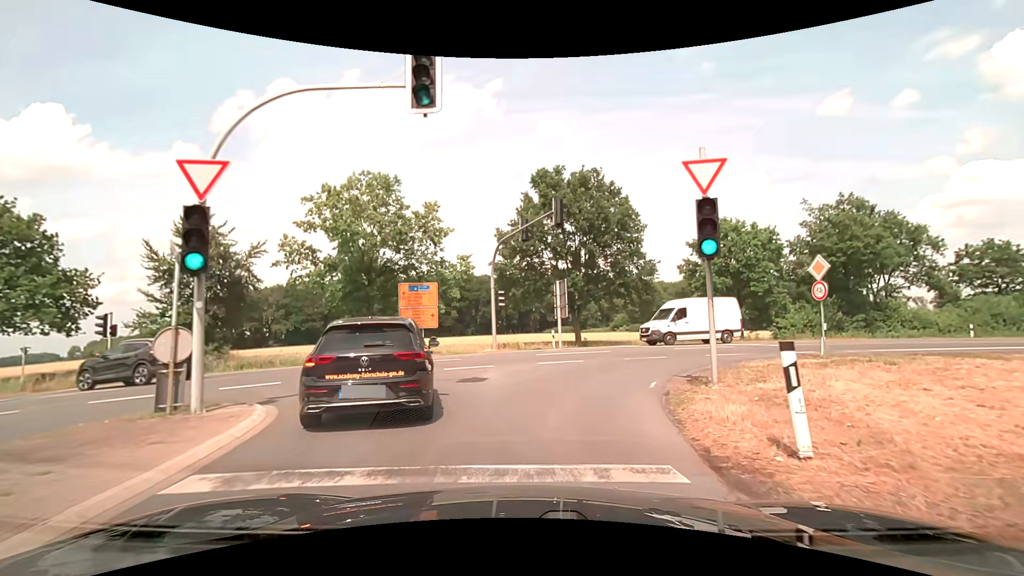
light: Day
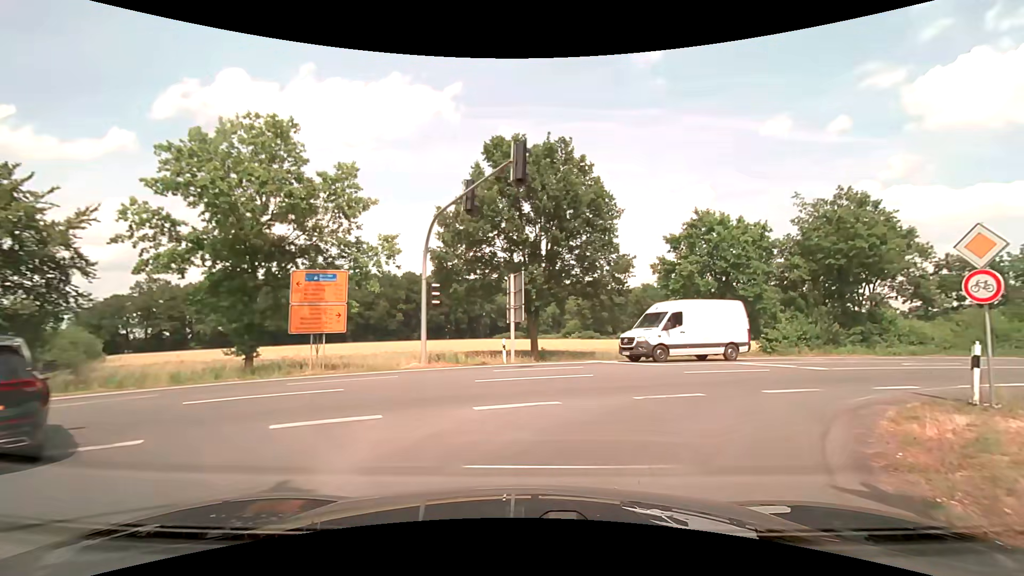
(+0.1, +7.8) m; +4°
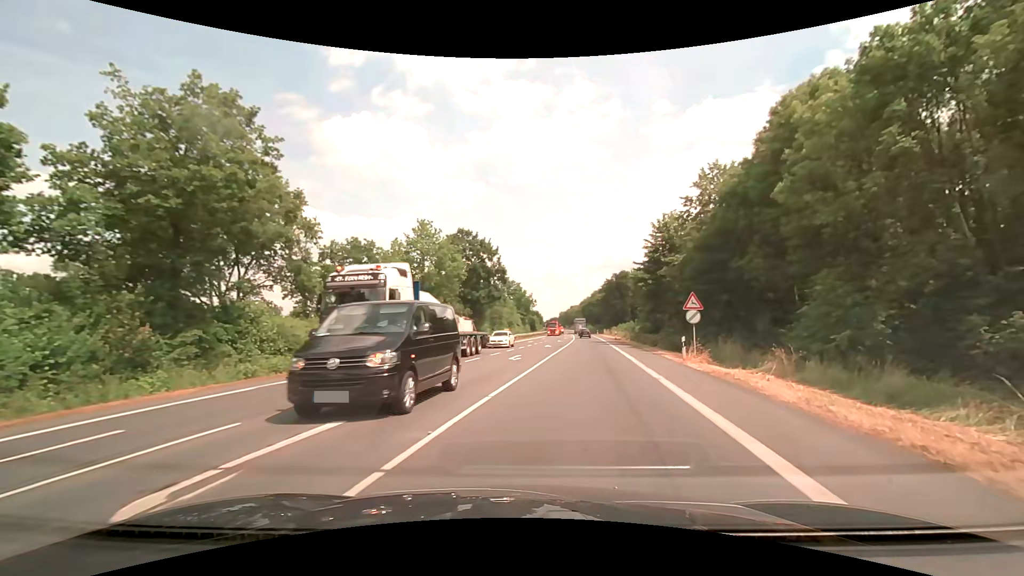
(+11.4, +16.9) m; +61°
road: primary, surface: asphalt
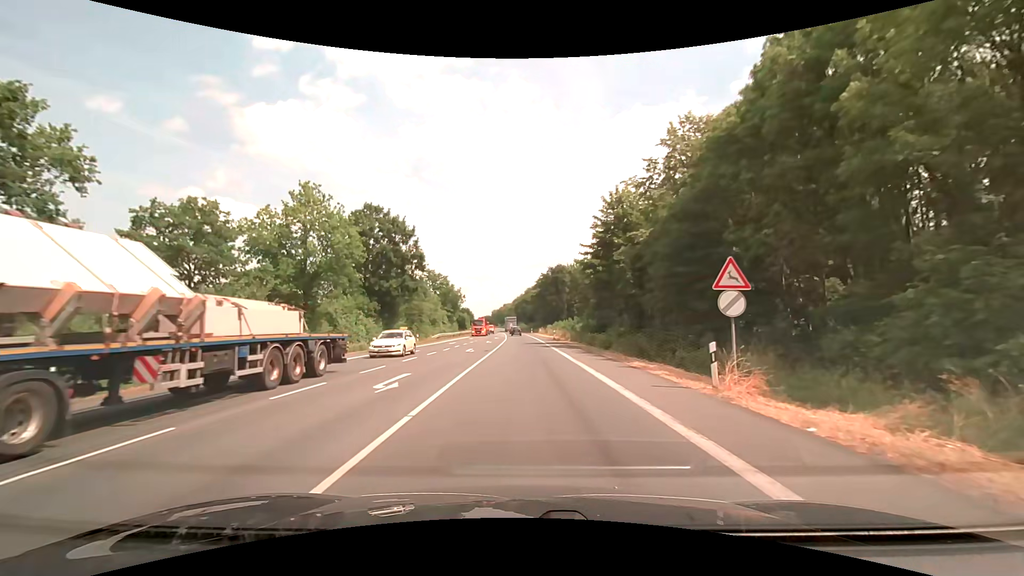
(+1.1, +11.9) m; +8°
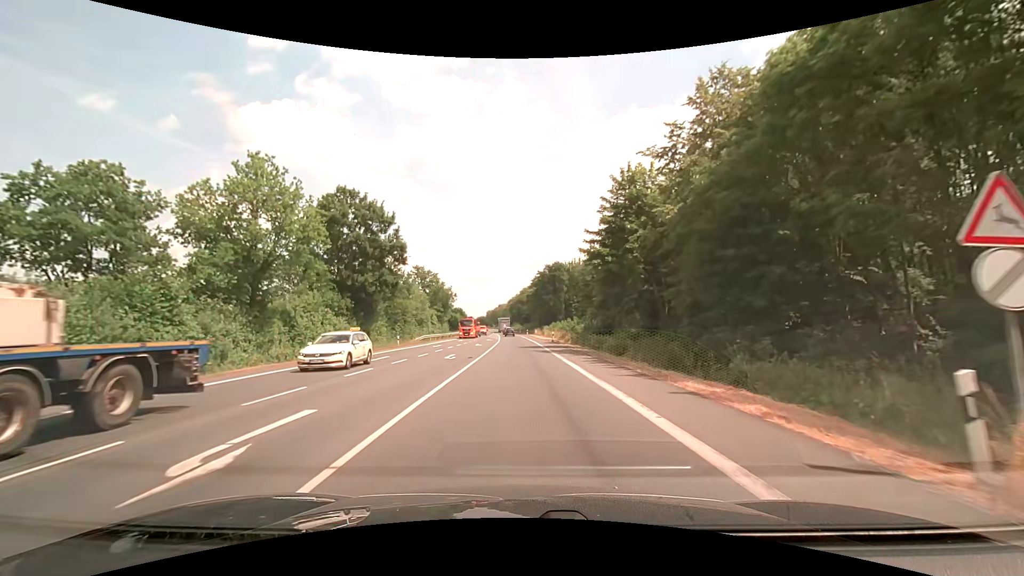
(0.0, +6.9) m; 0°
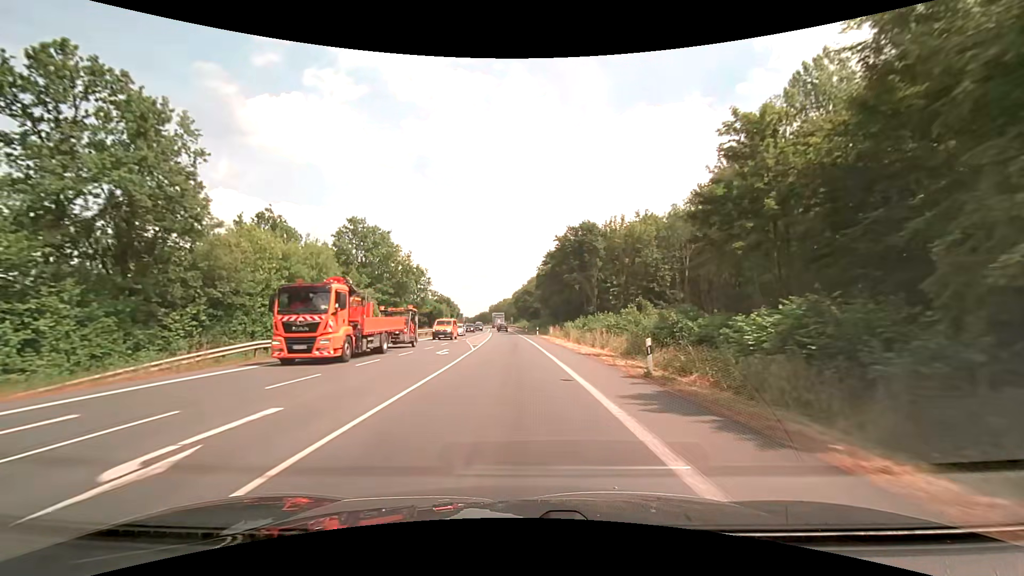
(+0.1, +41.1) m; 0°
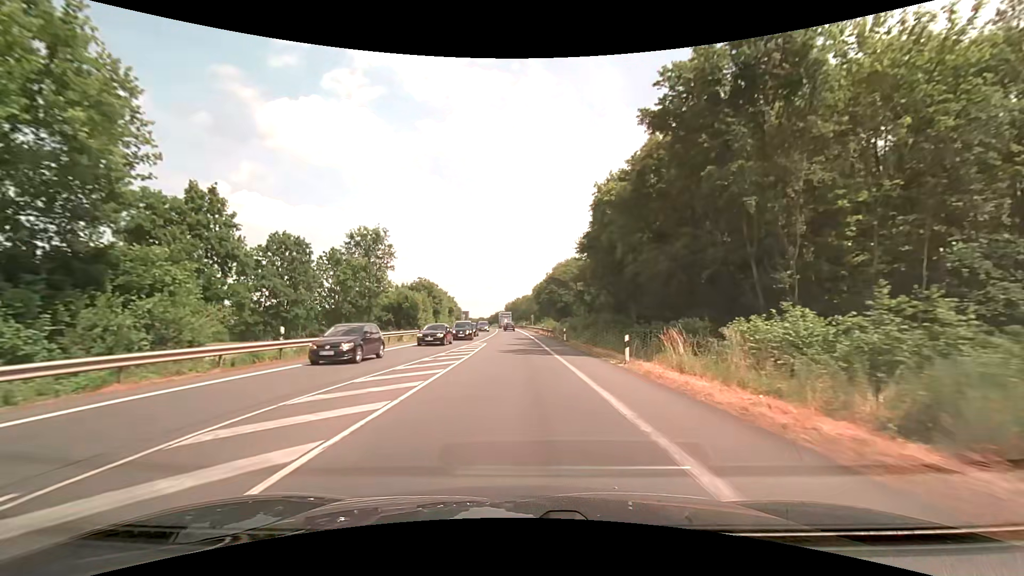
(-1.4, +46.7) m; -3°
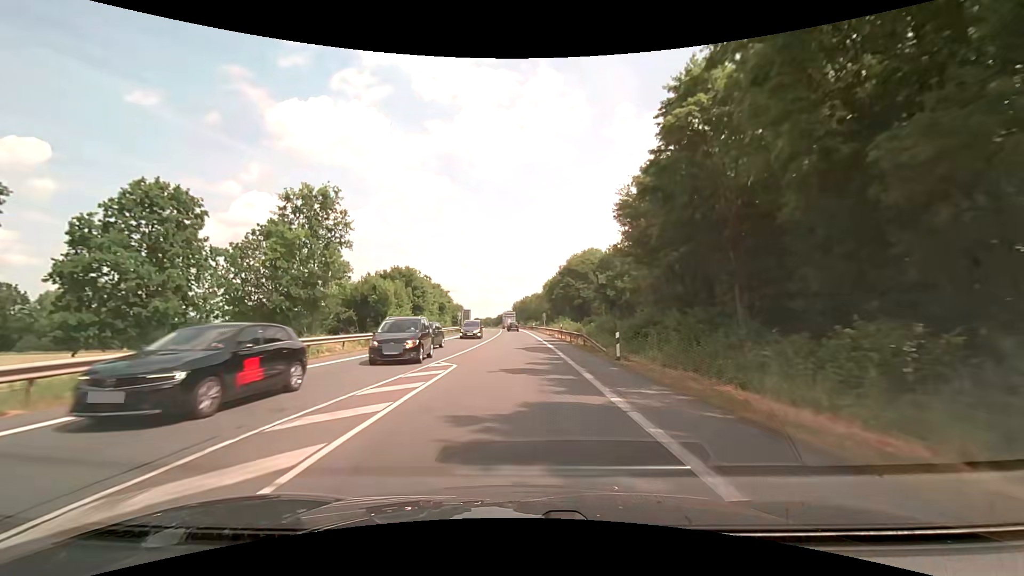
(-0.2, +19.4) m; -1°
(0, +10) (0, +20) (0, +30) (0, +40) (0, +50) (-1, +60) (-1, +70) (-1, +80) (-2, +90) (-2, +100) m
